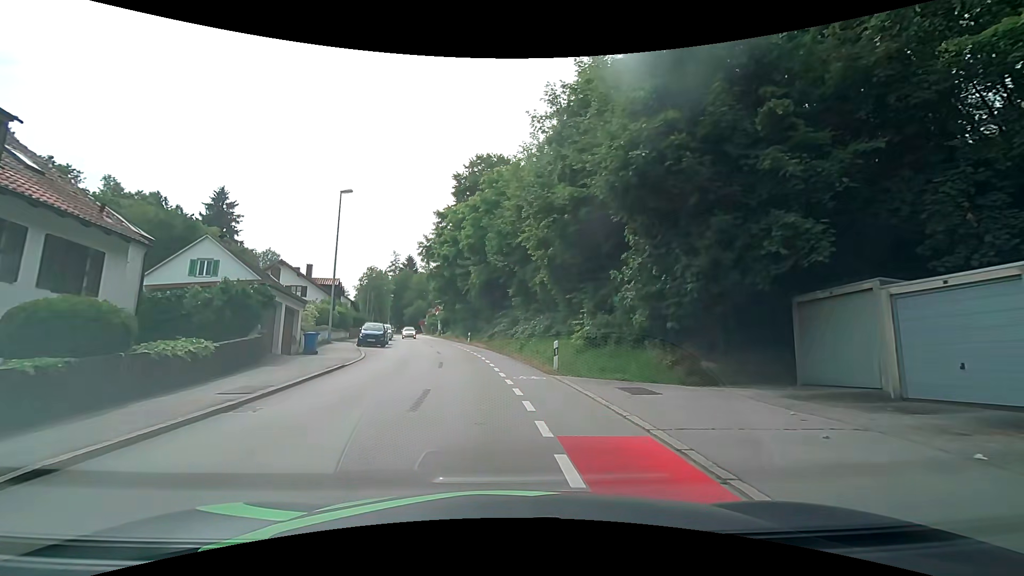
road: tertiary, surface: asphalt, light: Day
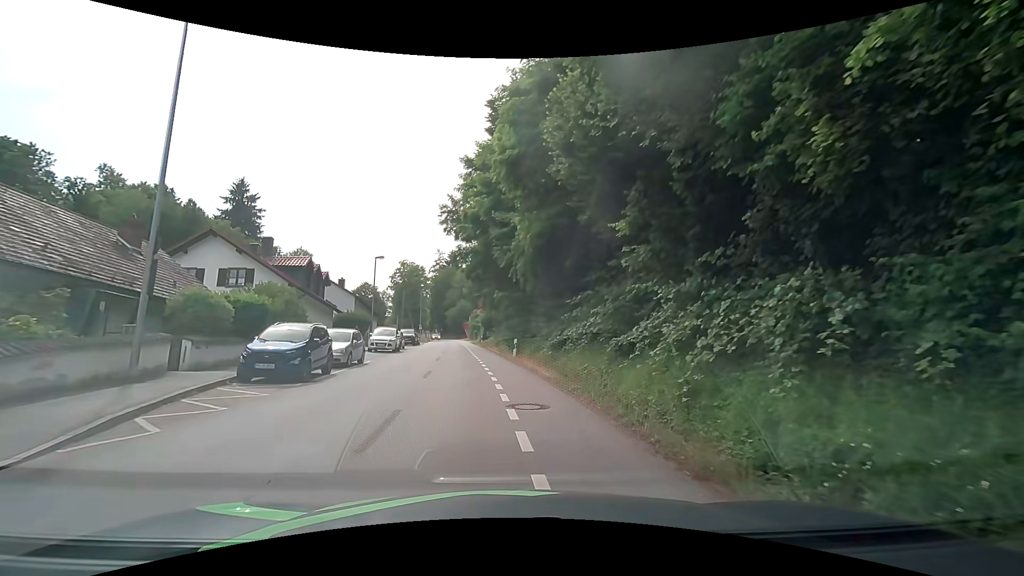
(-0.8, +20.7) m; -5°
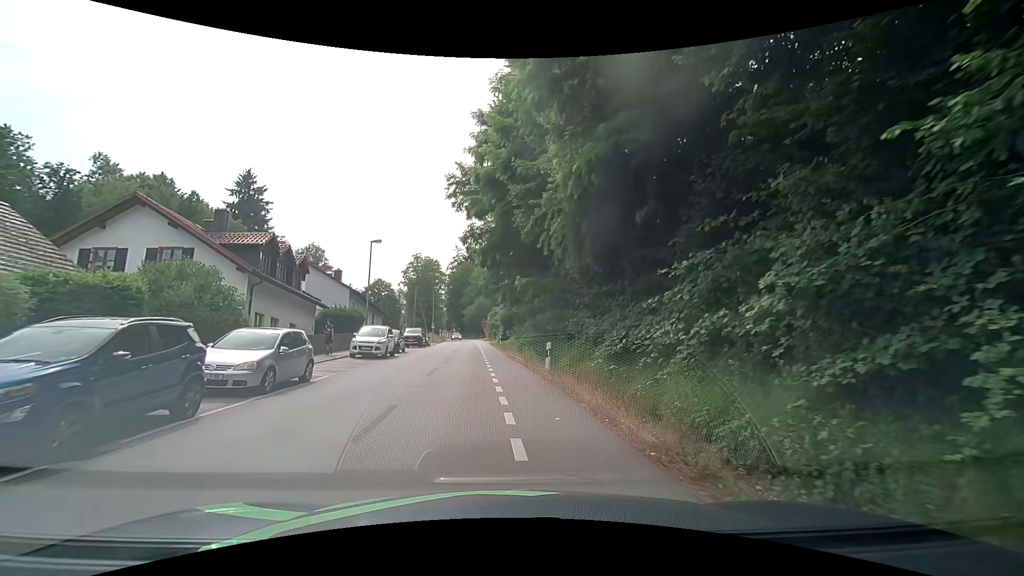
(-0.2, +8.5) m; -3°
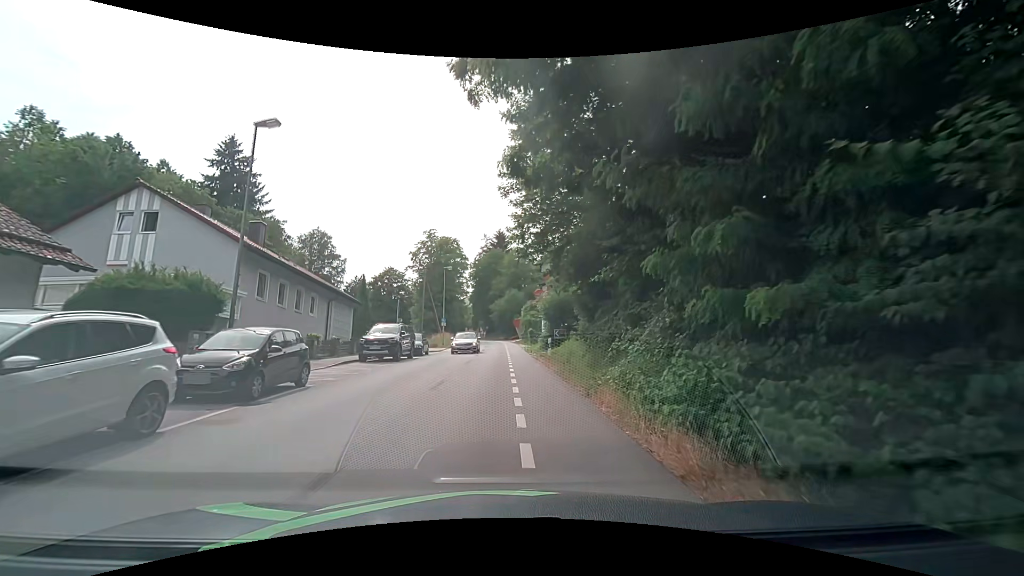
(-0.8, +22.4) m; -4°
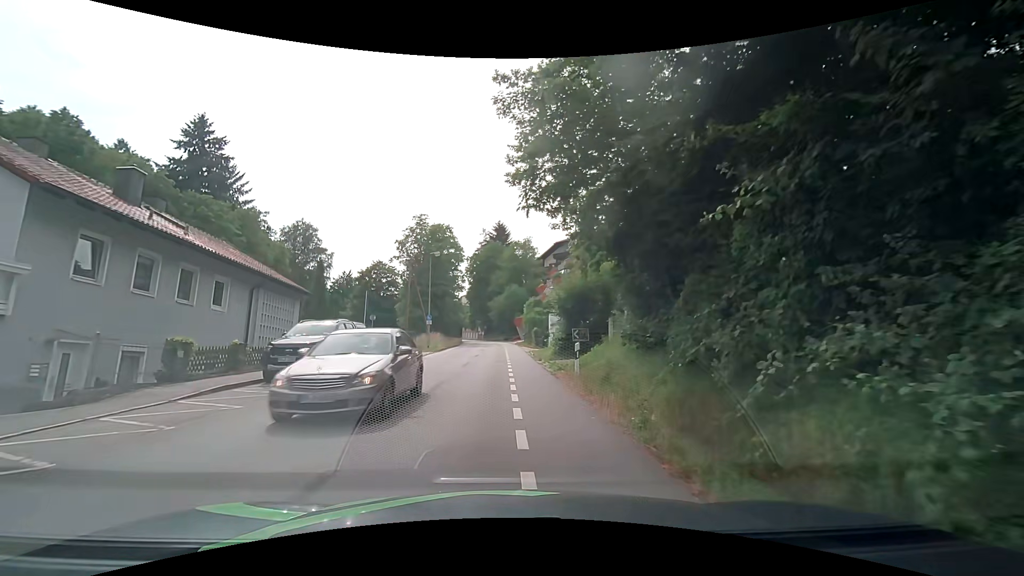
(+0.1, +9.2) m; 0°
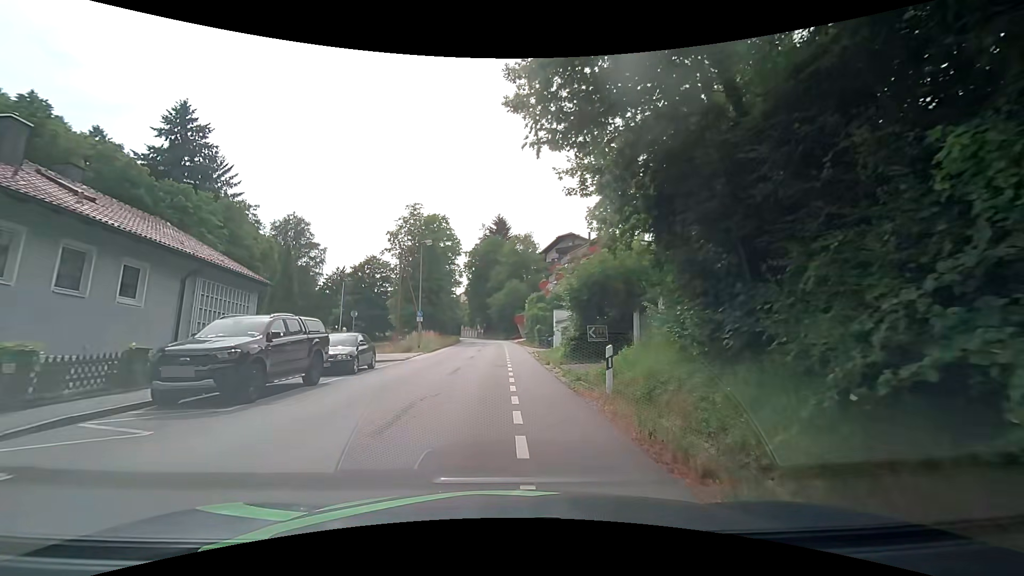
(0.0, +4.5) m; +1°
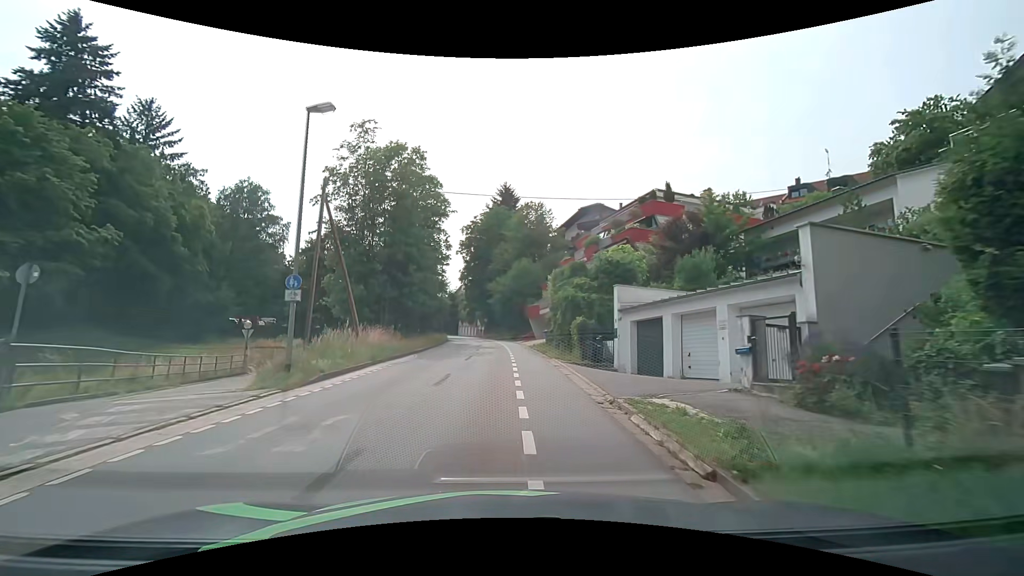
(-0.2, +22.0) m; -2°
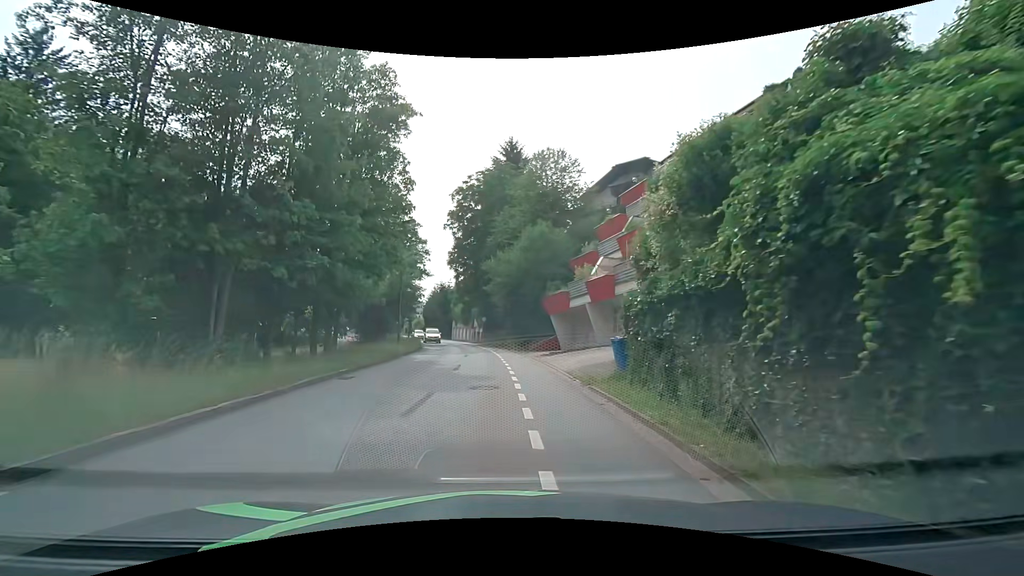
(+0.1, +21.6) m; 0°
(0, +10) (0, +20) (-1, +30) (-1, +40) (-3, +50) (-5, +60) (-7, +69) (-10, +79) (-13, +89) (-16, +98) m
